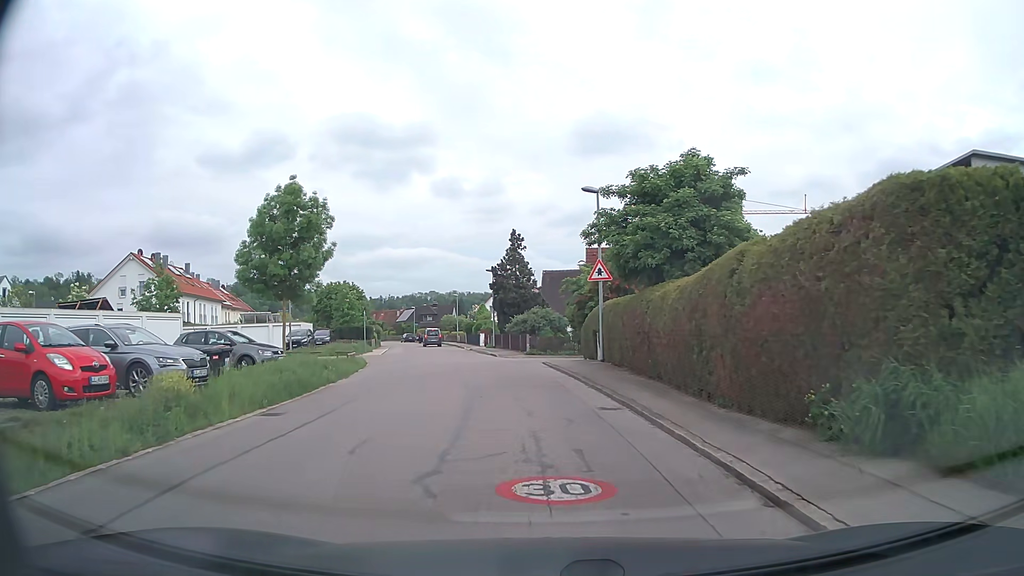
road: tertiary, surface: asphalt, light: Day
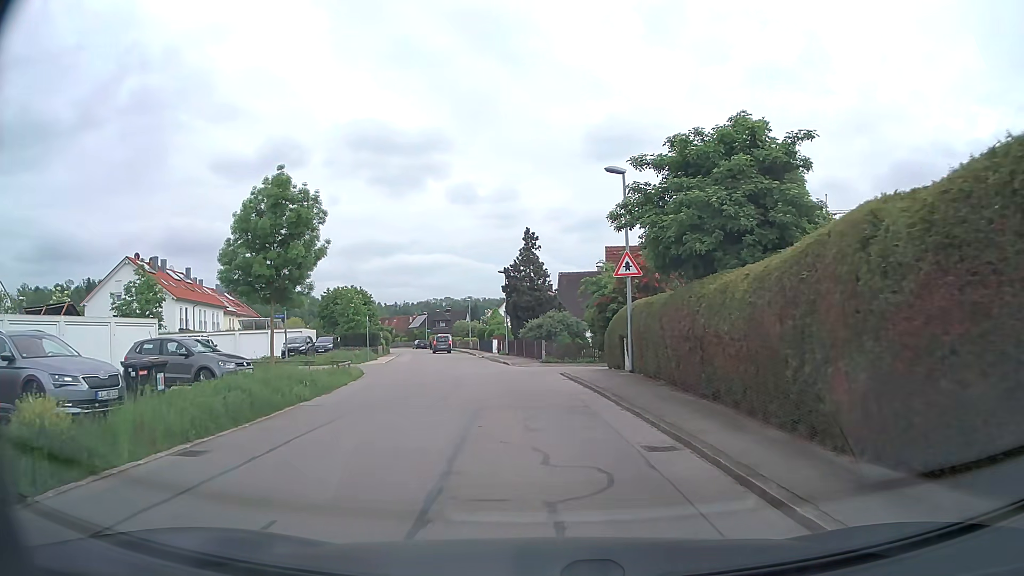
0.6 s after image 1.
(0.0, +3.6) m; -2°
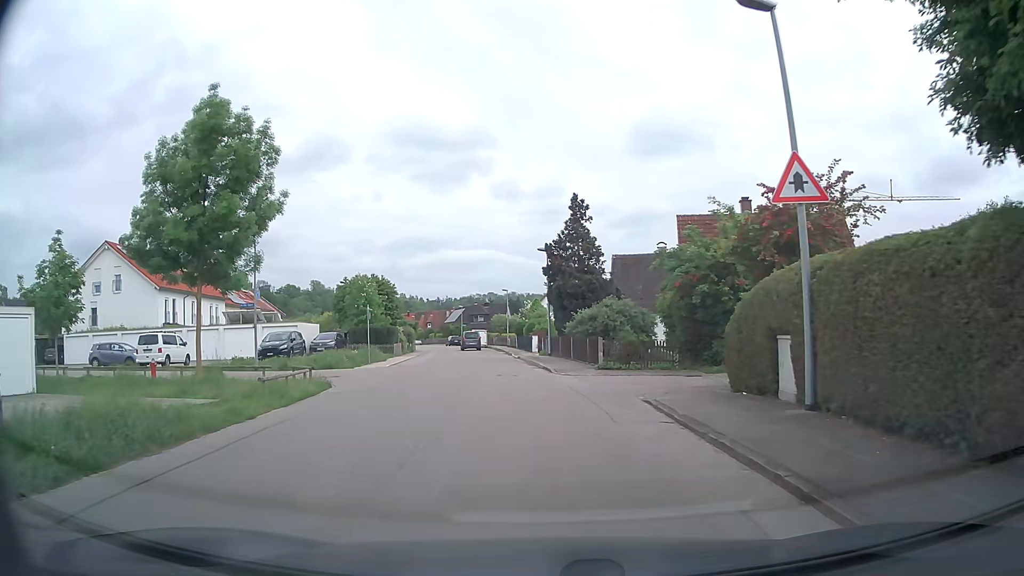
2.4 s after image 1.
(-0.3, +10.7) m; -4°
